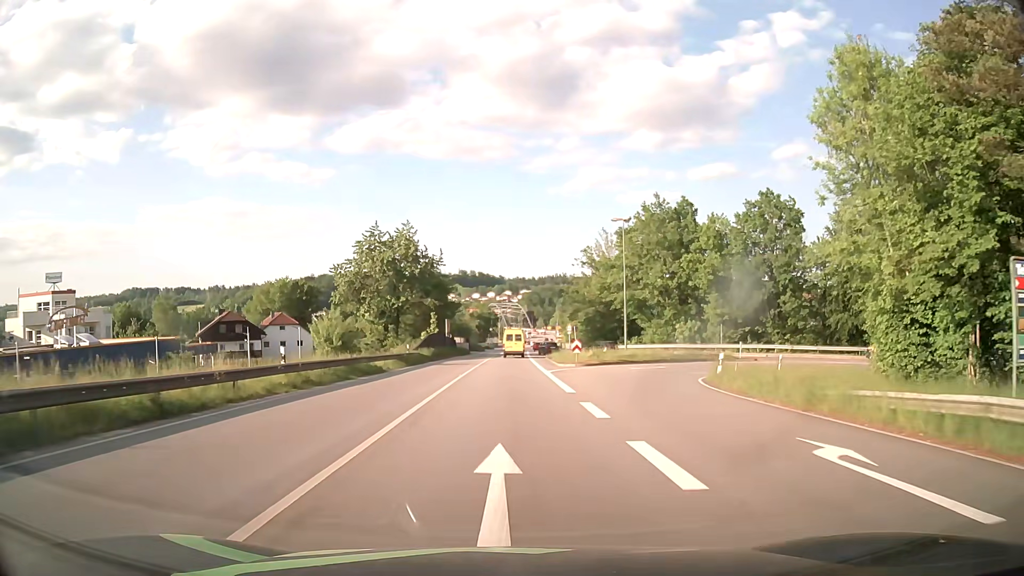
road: primary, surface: asphalt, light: Day
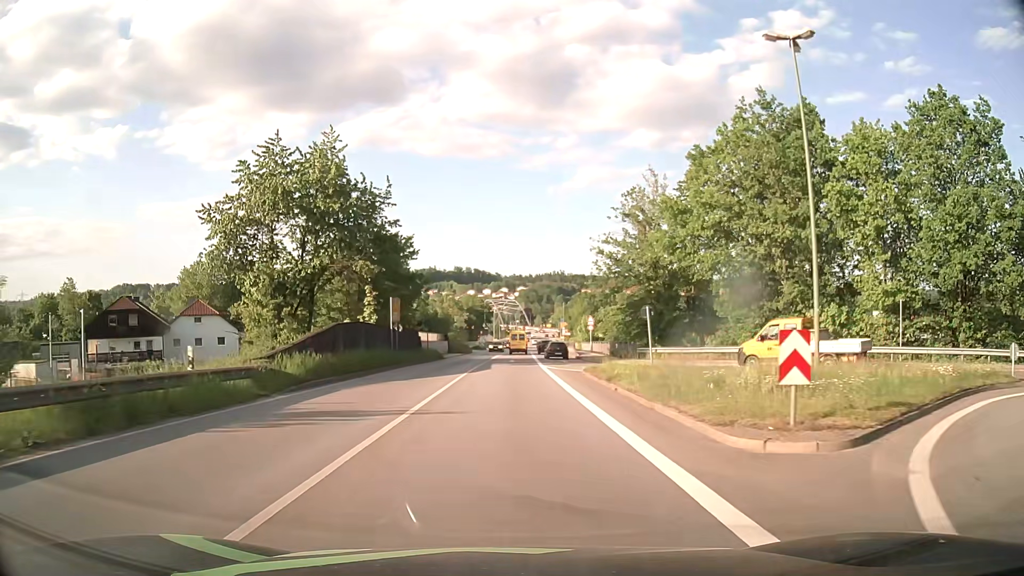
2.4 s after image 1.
(+0.2, +30.8) m; +1°
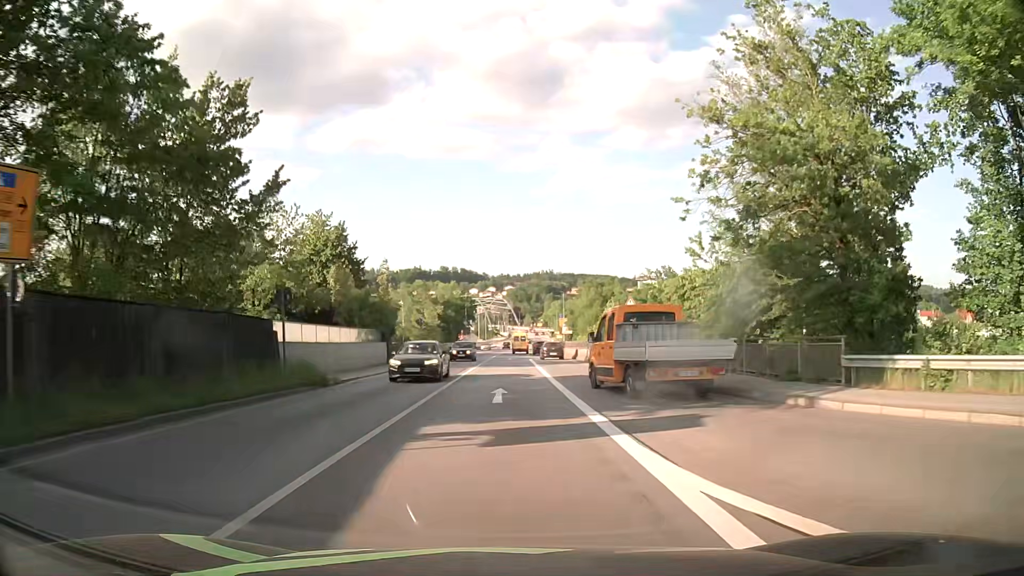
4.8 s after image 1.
(+0.3, +30.6) m; +1°
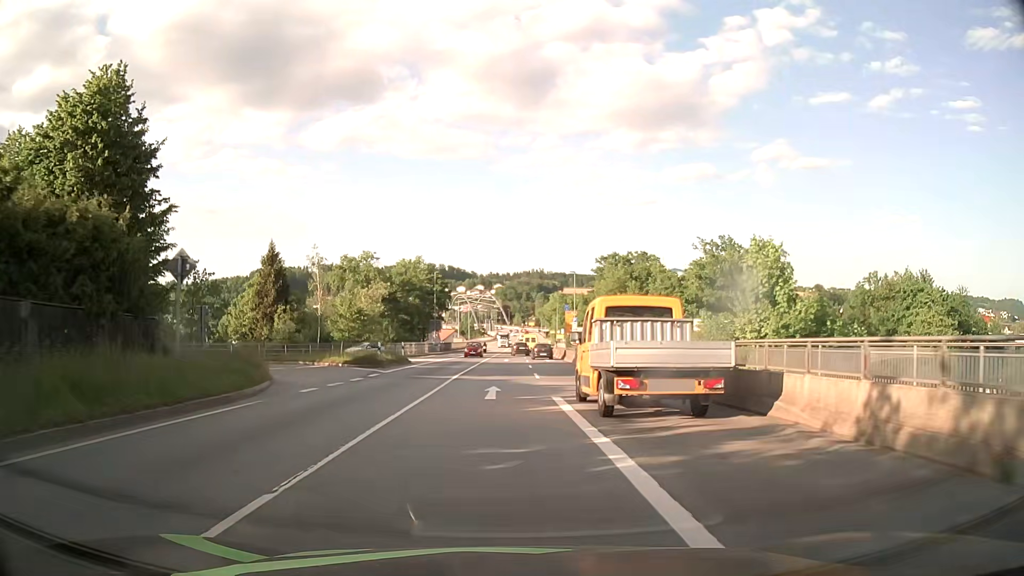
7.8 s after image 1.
(+0.3, +38.1) m; +1°
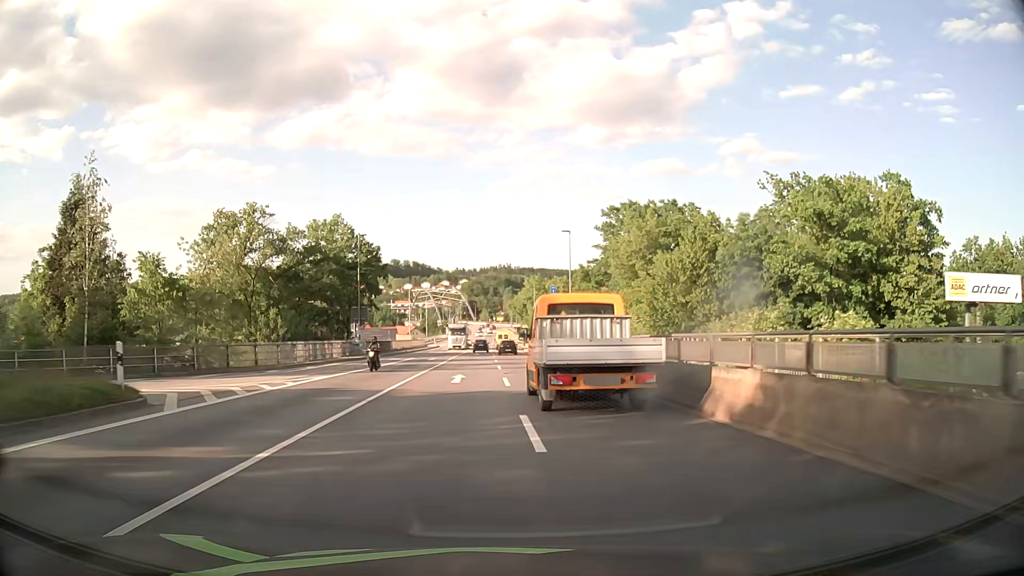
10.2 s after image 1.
(+0.5, +30.5) m; +2°
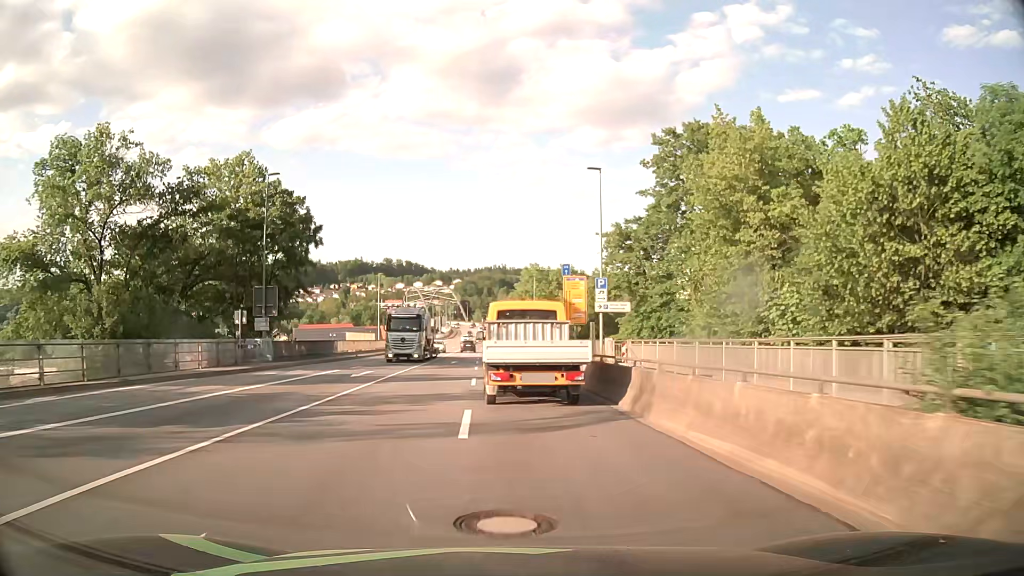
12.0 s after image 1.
(+0.3, +22.5) m; +1°
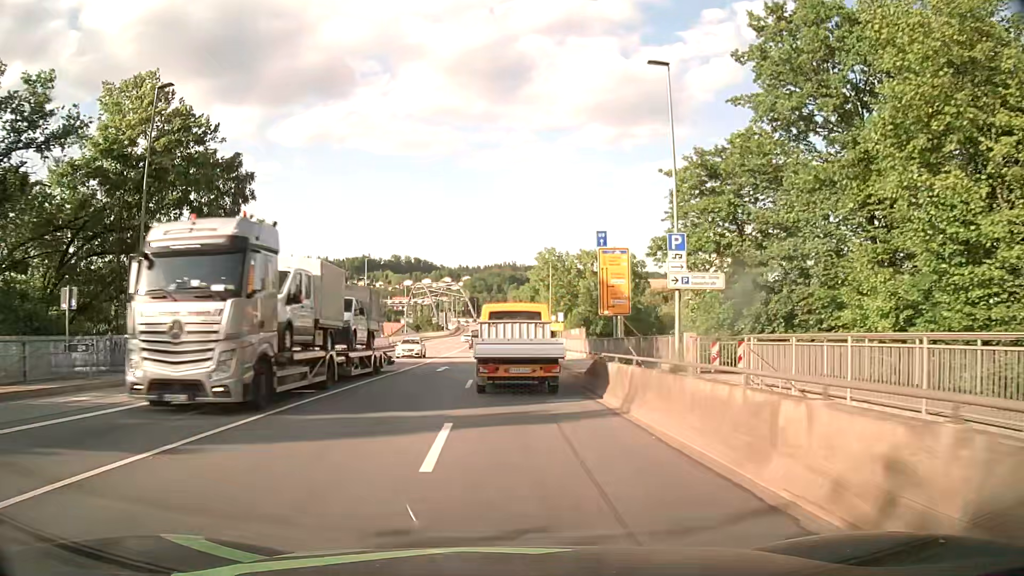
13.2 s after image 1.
(-0.1, +14.5) m; -1°
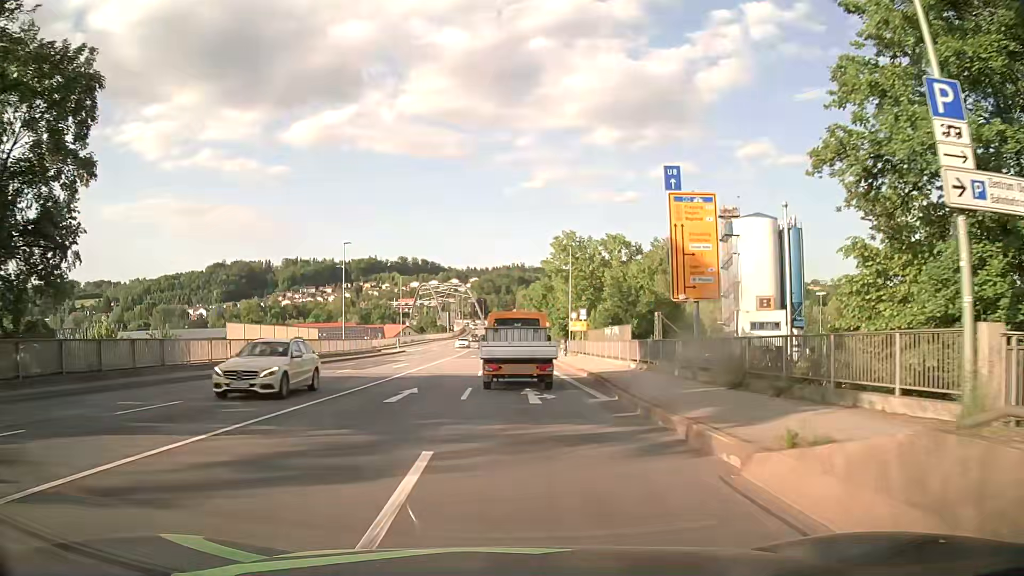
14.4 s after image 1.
(-0.1, +14.6) m; 0°
(0, +10) (0, +20) (0, +30) (0, +40) (0, +50) (0, +60) (0, +70) (0, +80) (0, +90) (0, +100) m
